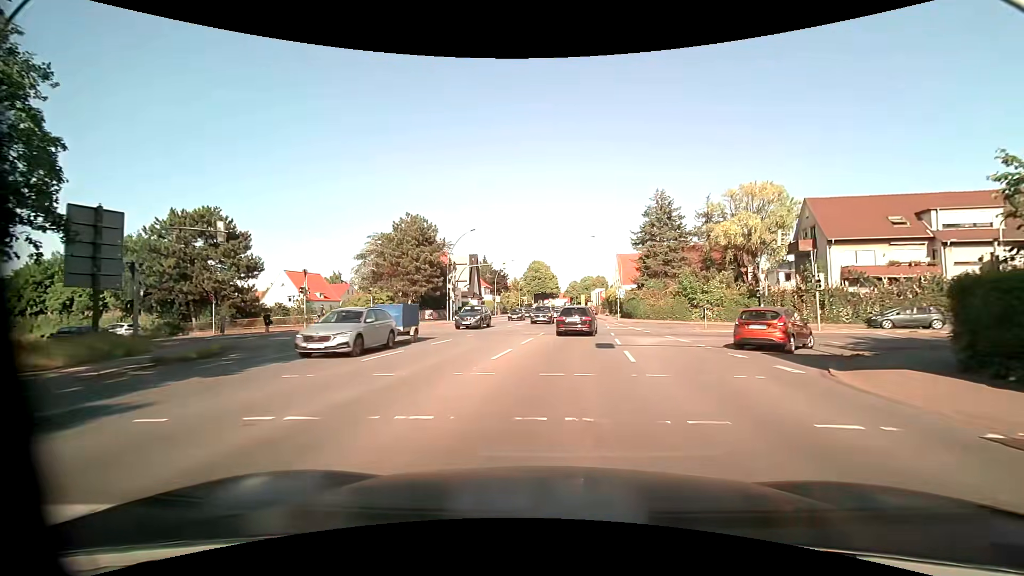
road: primary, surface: asphalt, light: Day
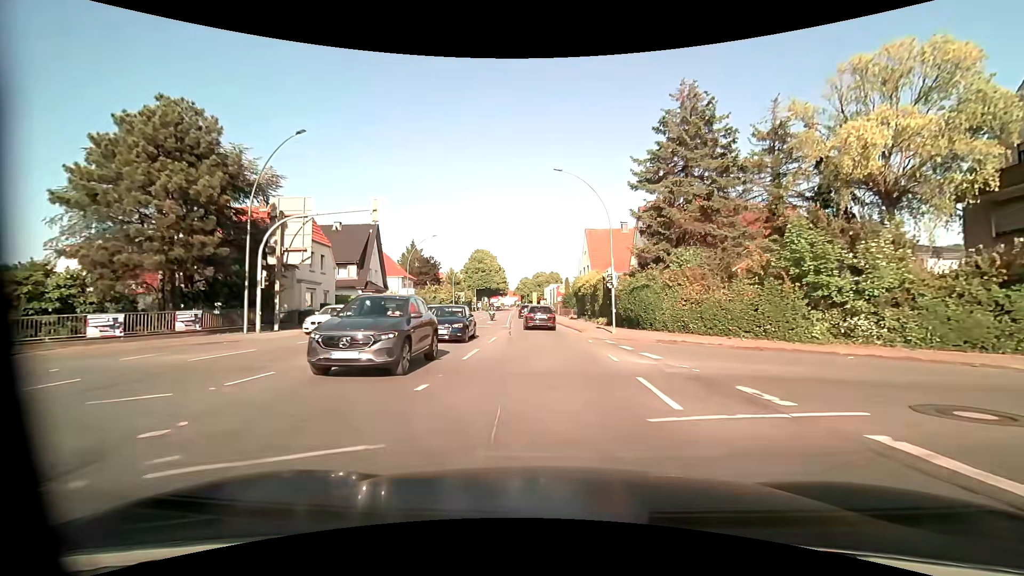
(+1.5, +29.0) m; +5°
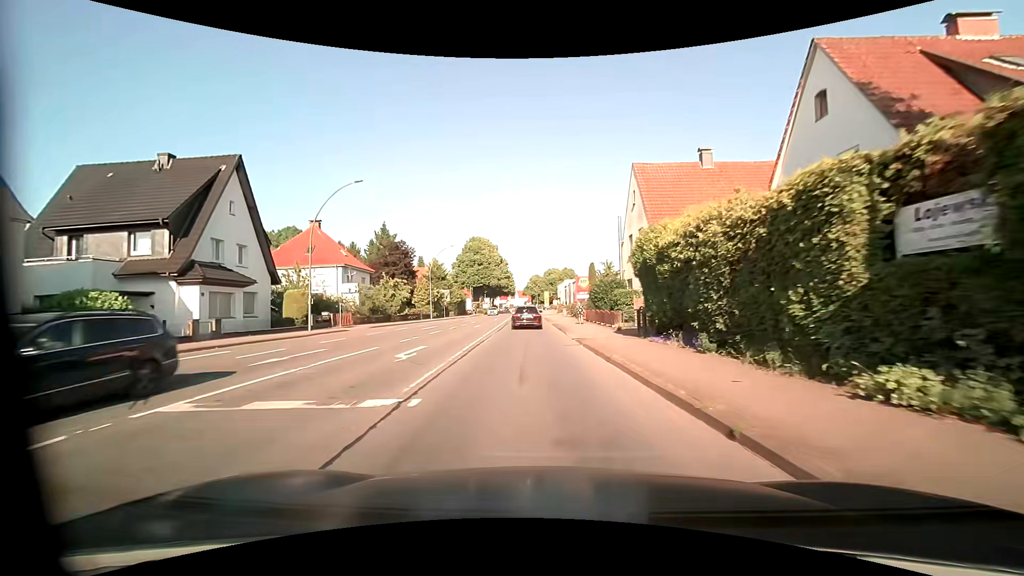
(-0.2, +27.7) m; -2°
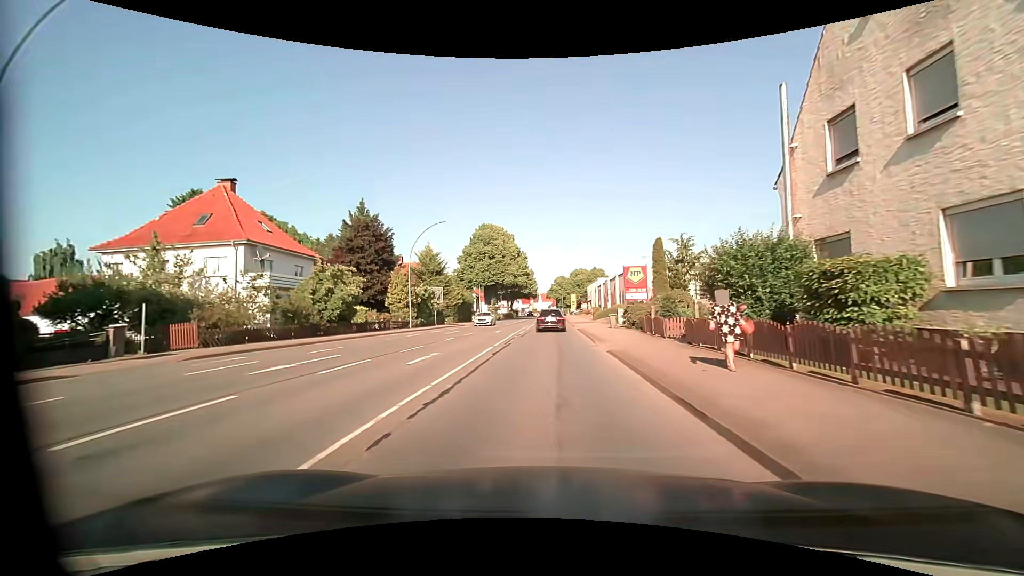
(-0.5, +21.7) m; -3°
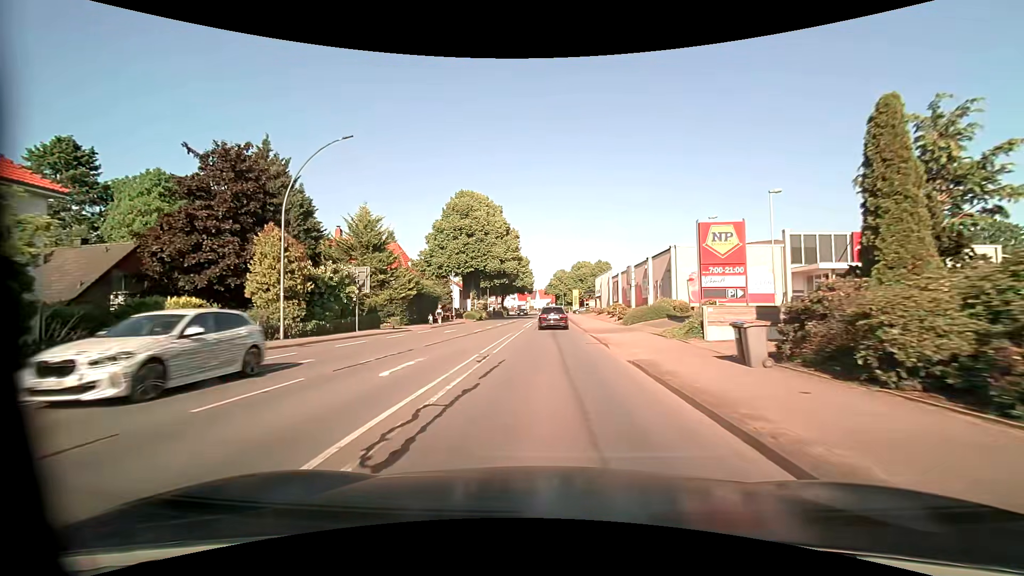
(+0.3, +22.5) m; +1°
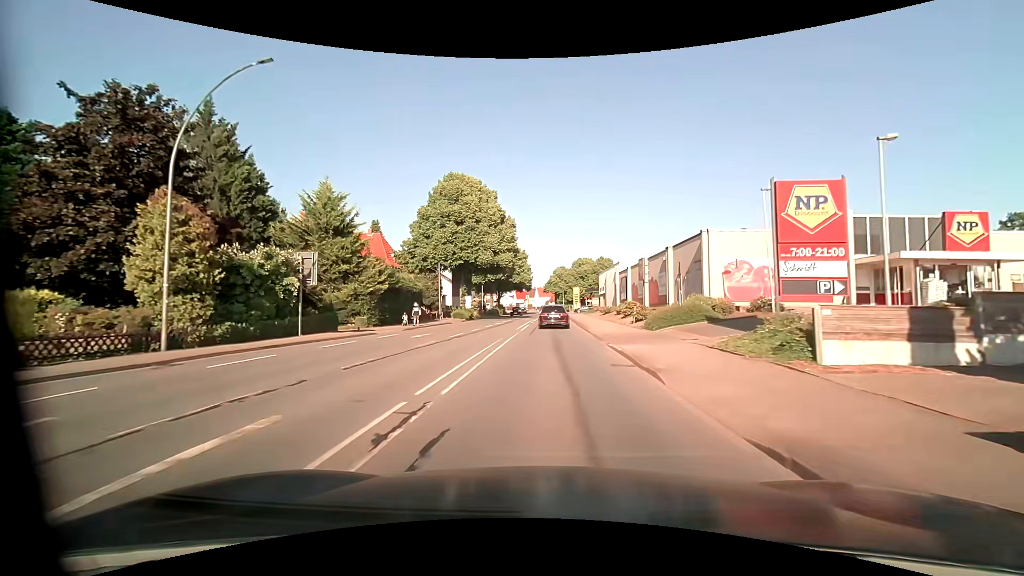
(0.0, +7.5) m; 0°
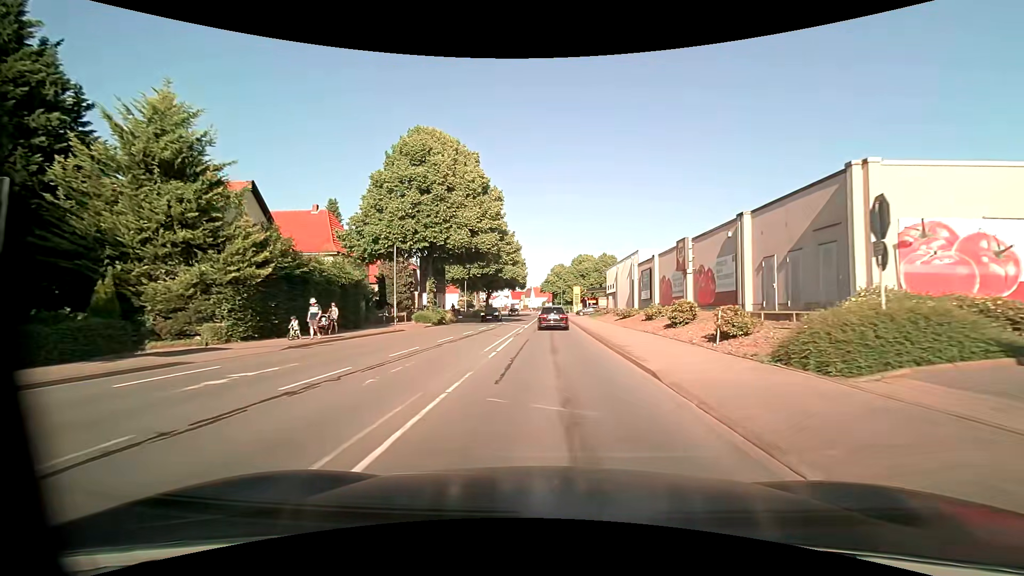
(0.0, +14.8) m; 0°
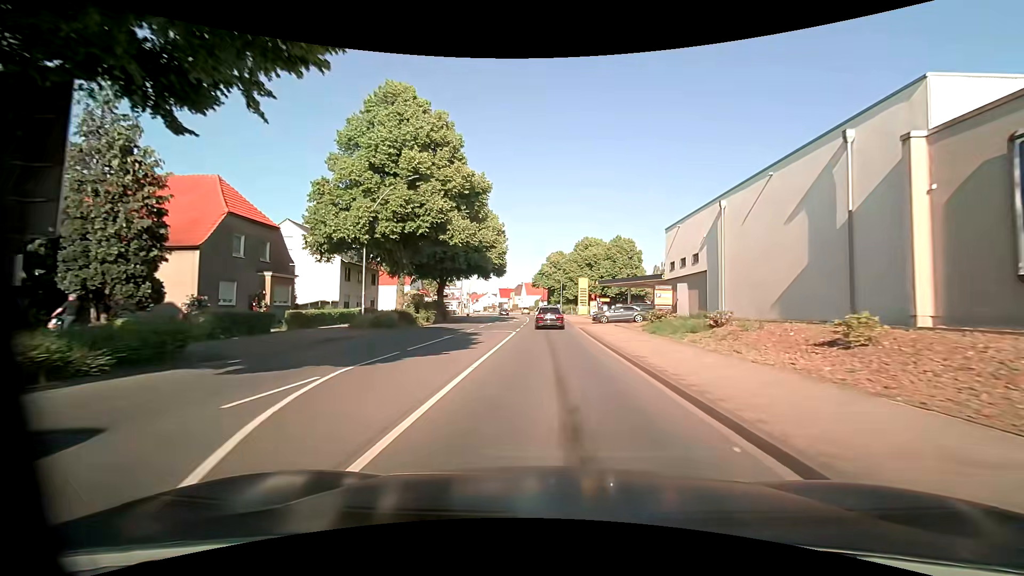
(+0.2, +37.9) m; +1°
(0, +10) (0, +20) (0, +30) (0, +40) (0, +50) (0, +60) (-1, +70) (-1, +80) (-2, +90) (-3, +100) m
